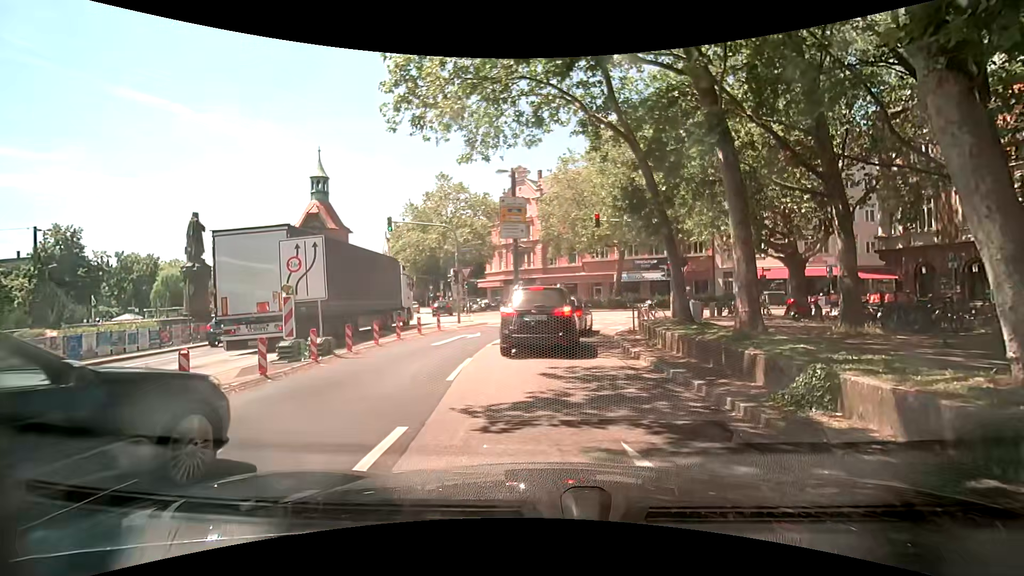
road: primary_link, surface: asphalt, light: Day
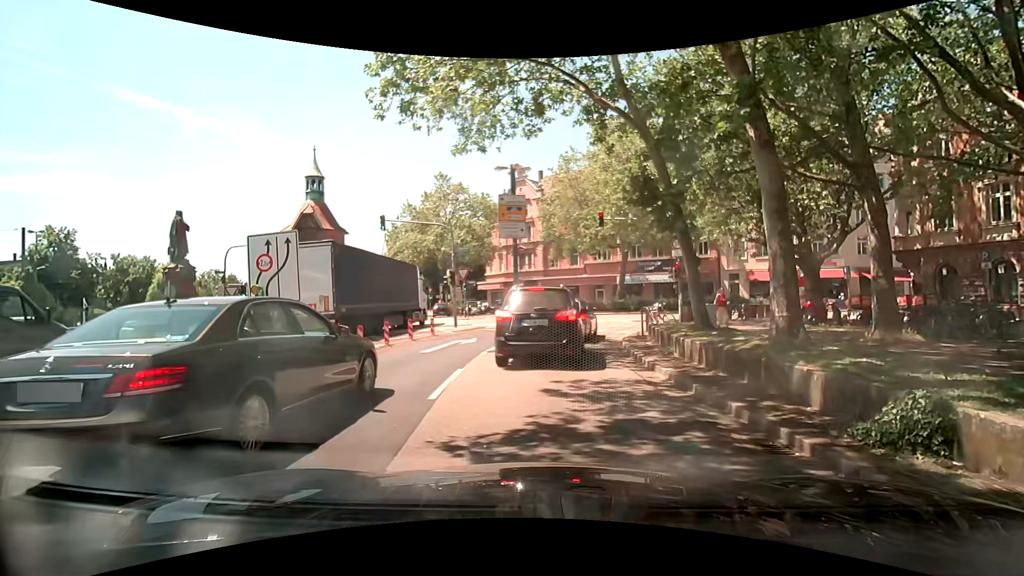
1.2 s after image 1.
(0.0, +1.4) m; 0°
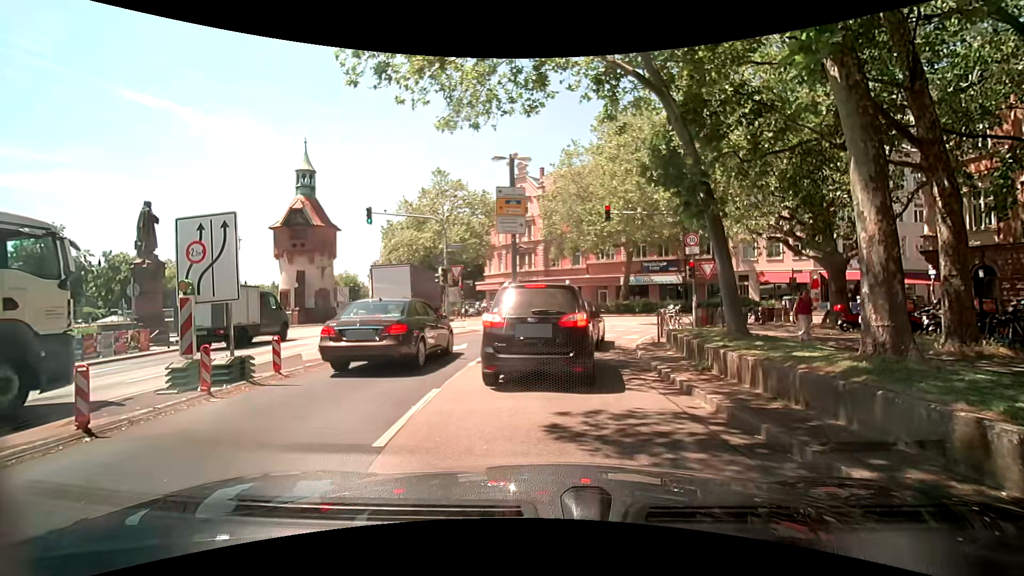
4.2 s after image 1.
(0.0, +2.2) m; 0°
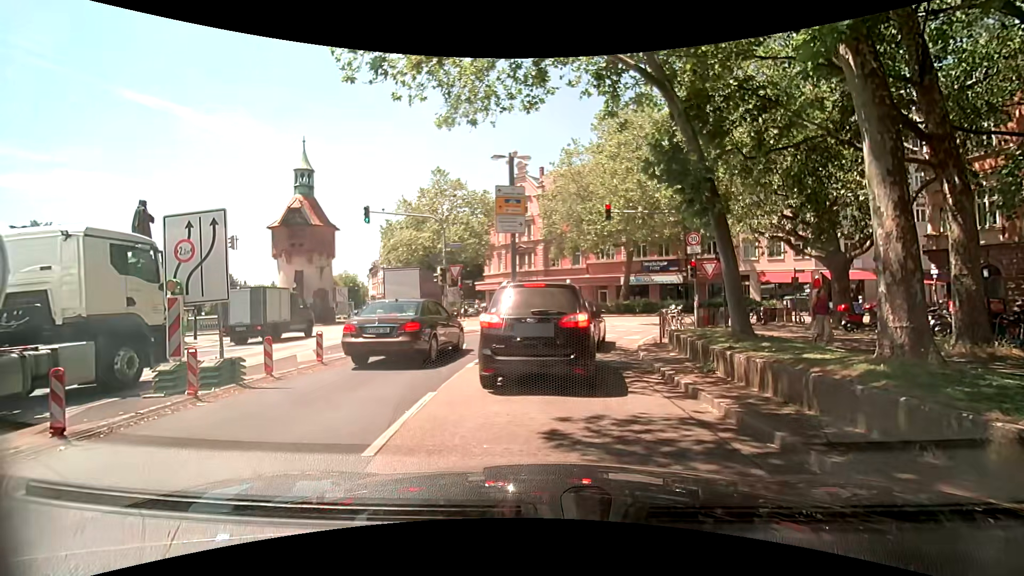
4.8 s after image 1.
(0.0, +0.3) m; 0°
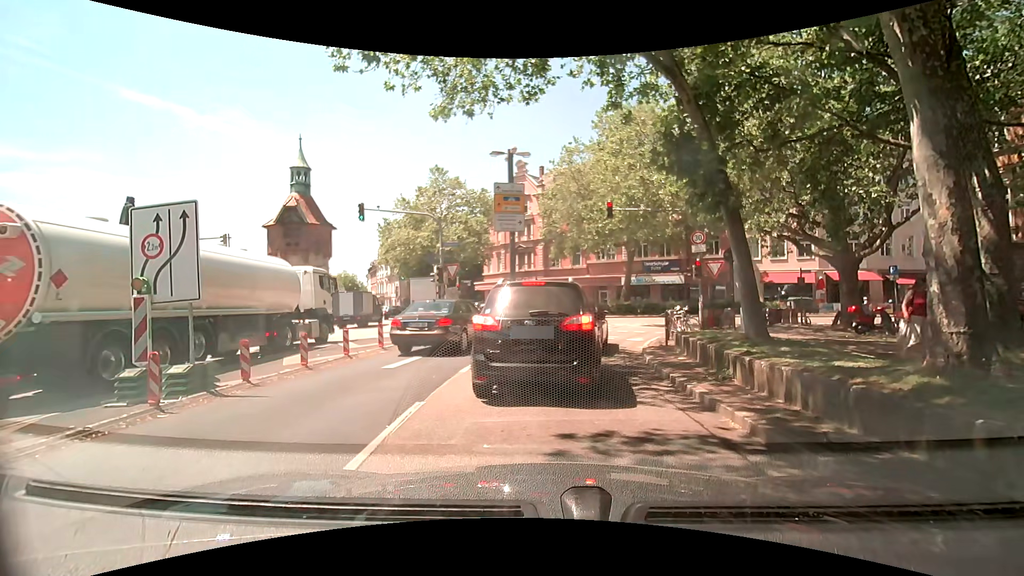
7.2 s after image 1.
(0.0, +0.7) m; 0°
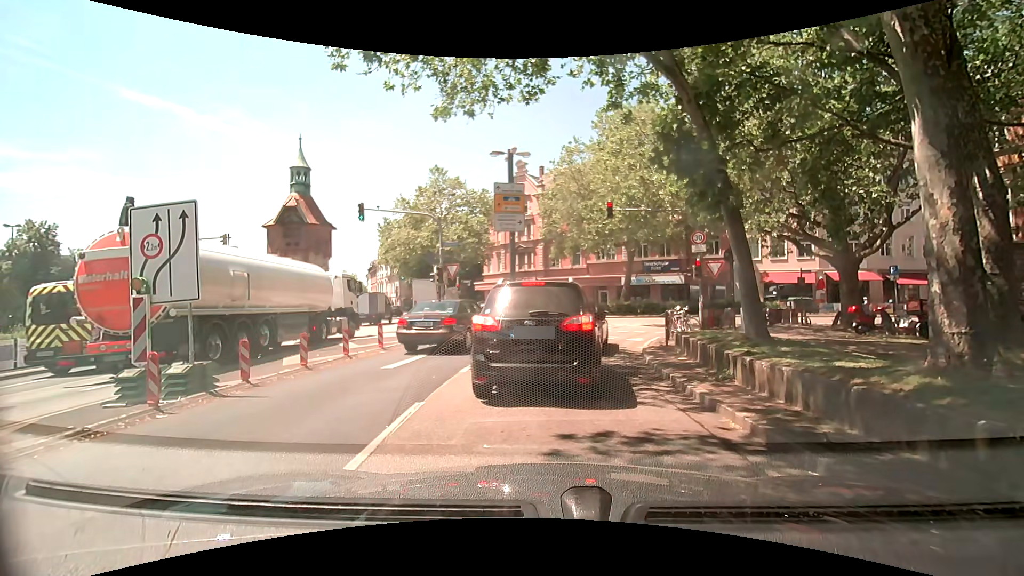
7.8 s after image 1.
(0.0, 0.0) m; 0°
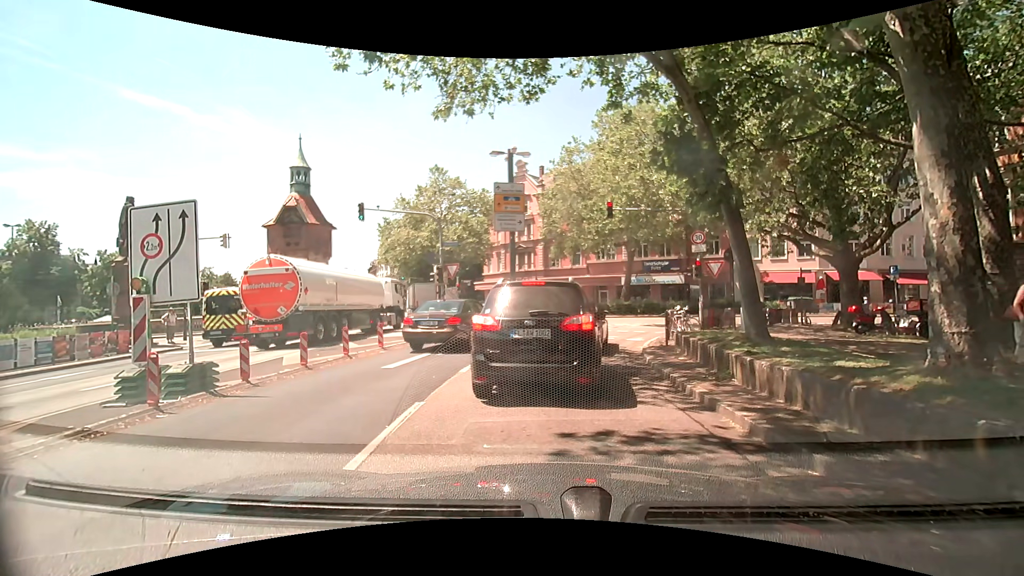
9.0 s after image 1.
(0.0, 0.0) m; 0°
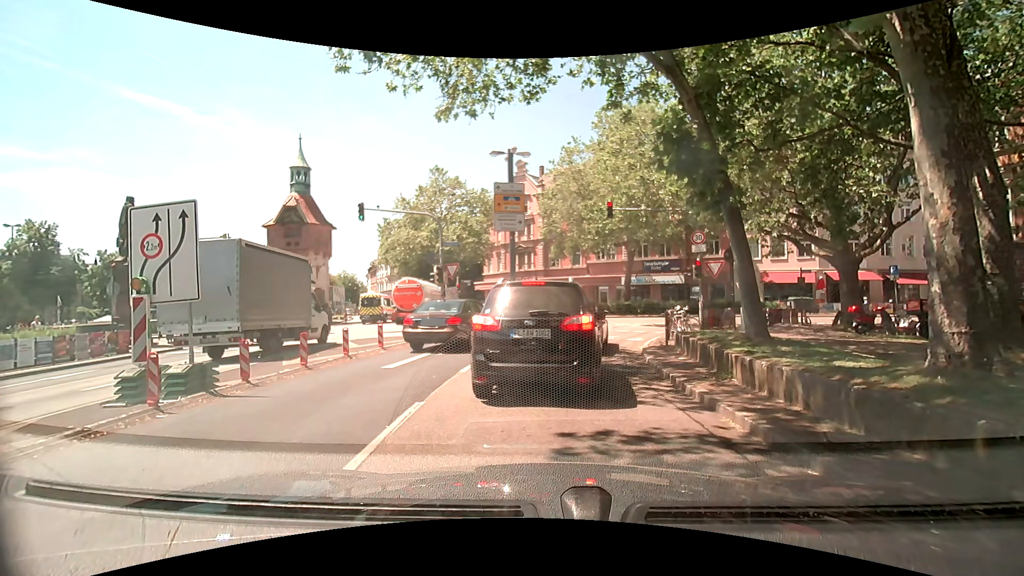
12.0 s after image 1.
(0.0, 0.0) m; 0°
